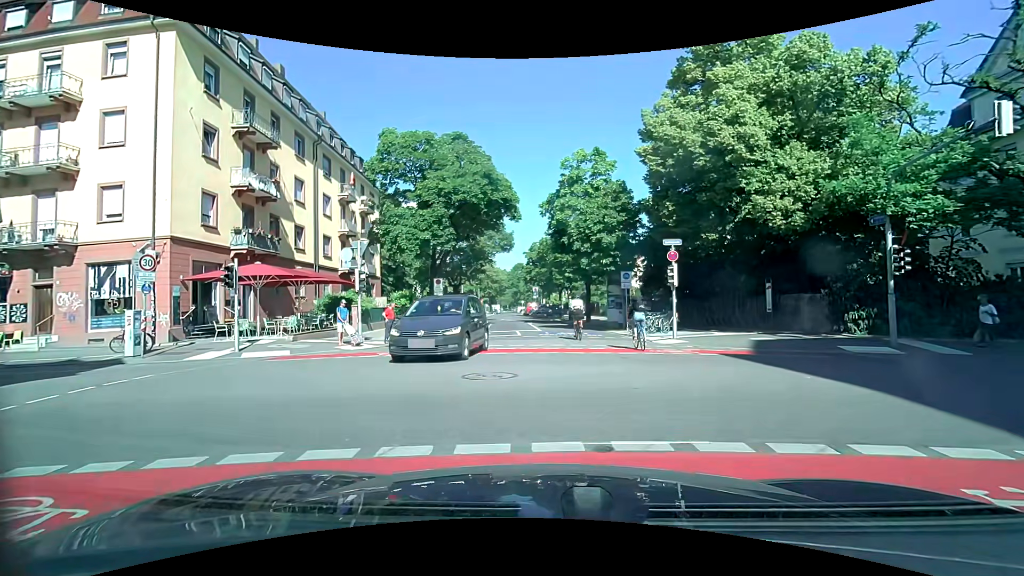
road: residential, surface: asphalt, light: Day
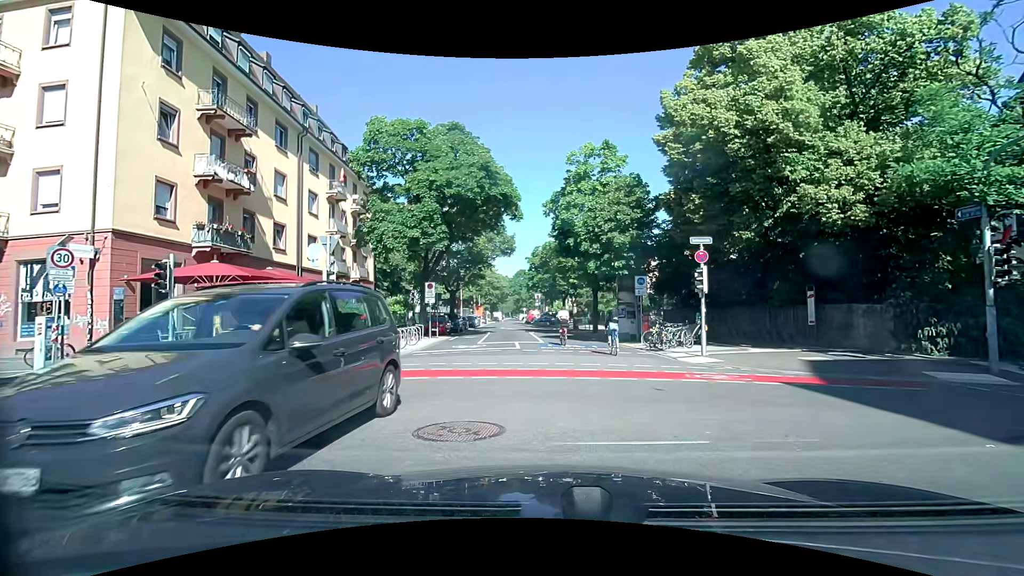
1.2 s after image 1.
(+0.1, +3.2) m; +1°
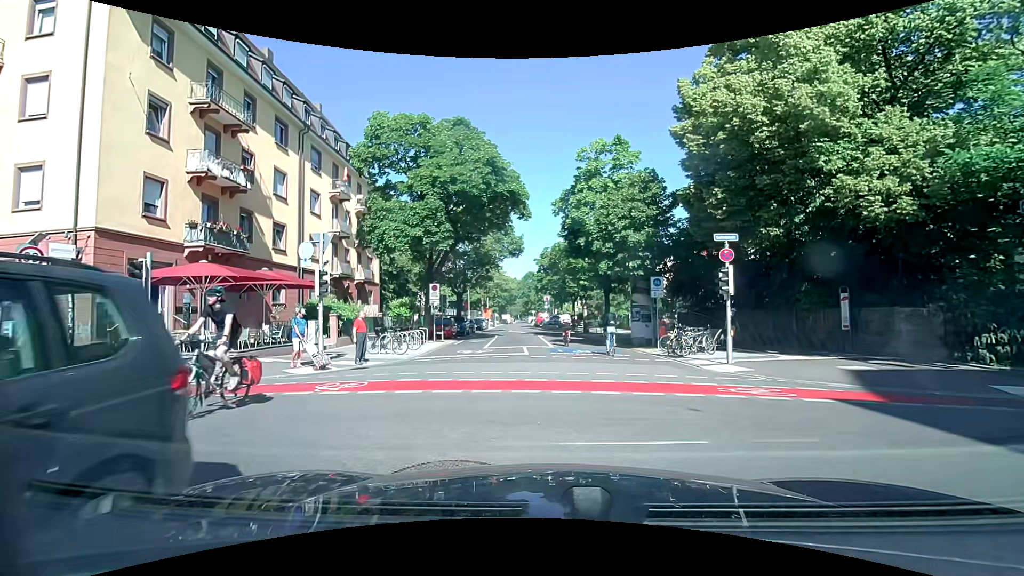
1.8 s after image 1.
(0.0, +1.3) m; -2°
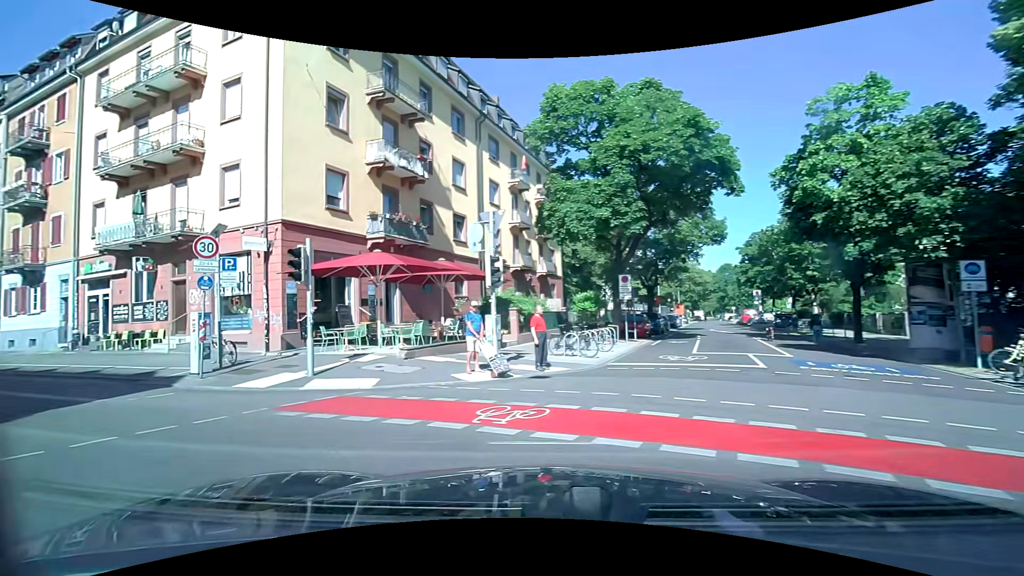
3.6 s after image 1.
(-0.6, +3.9) m; -21°
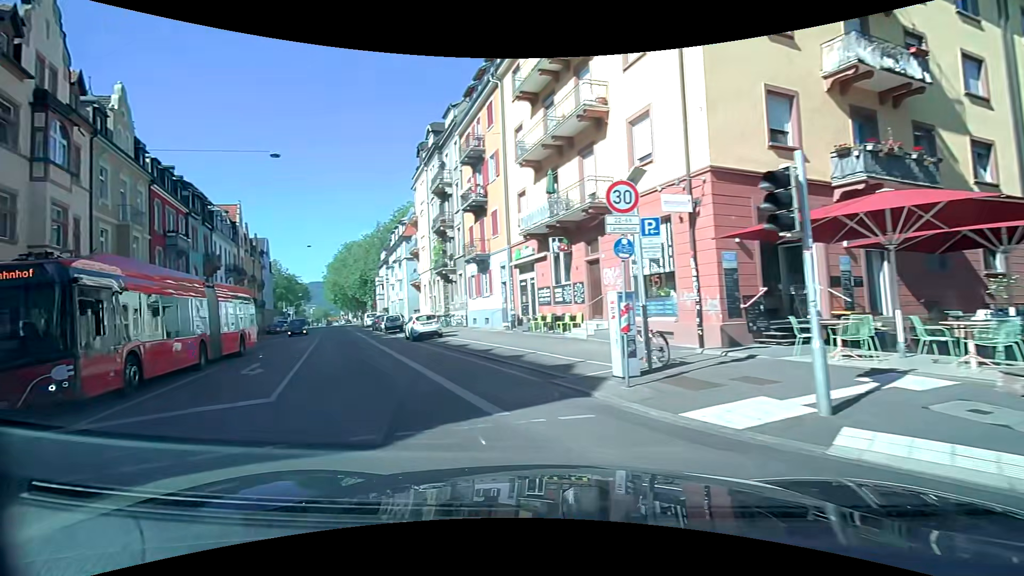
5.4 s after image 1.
(-2.5, +5.5) m; -42°
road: secondary
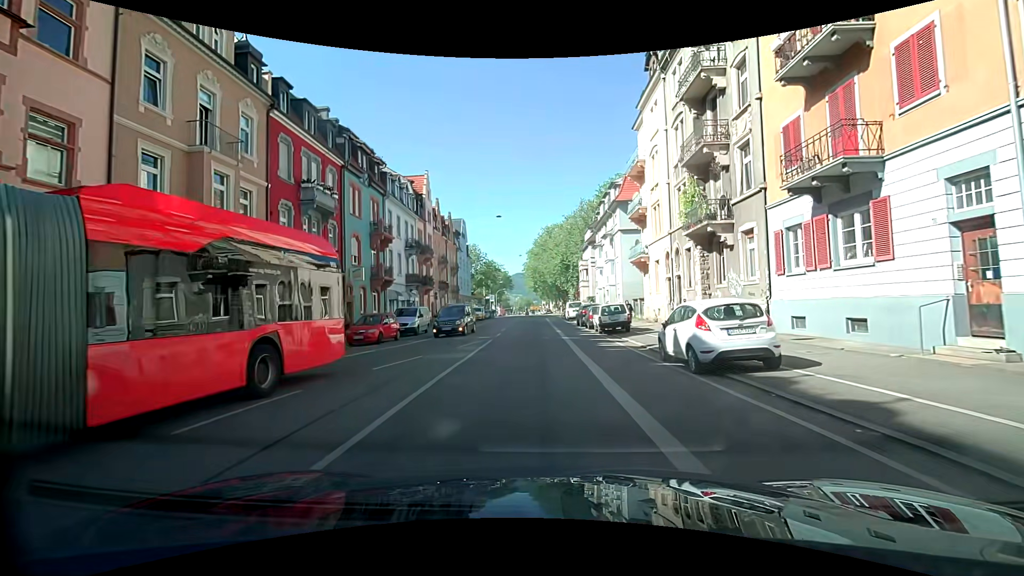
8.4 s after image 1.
(-5.7, +16.4) m; -24°
